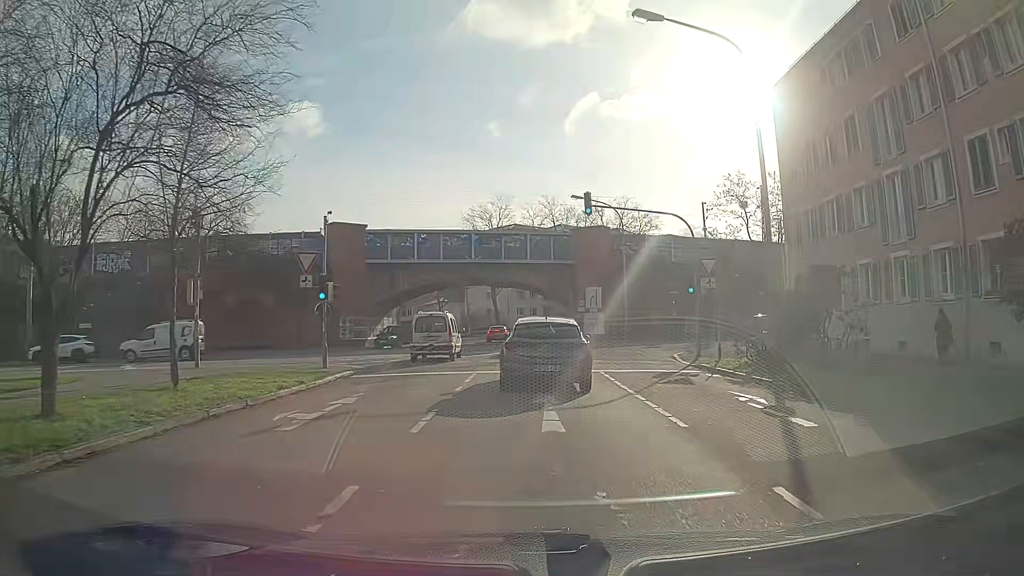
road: primary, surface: asphalt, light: Day
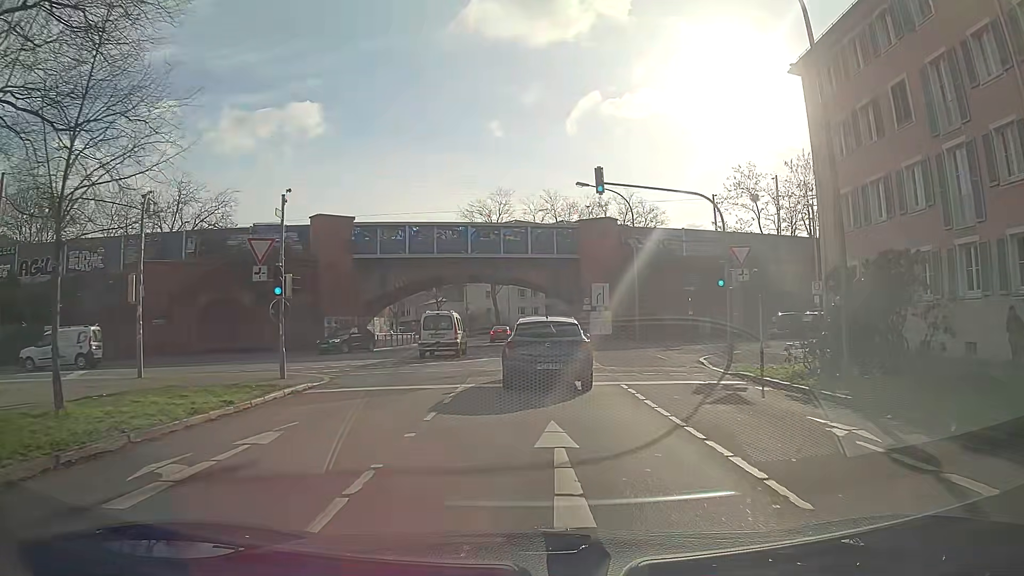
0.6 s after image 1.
(0.0, +4.1) m; 0°
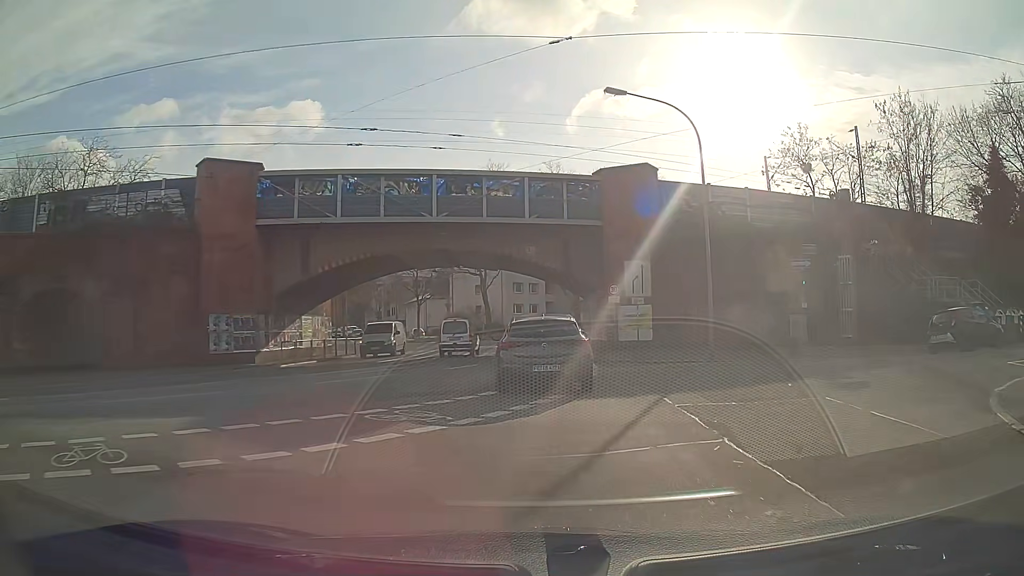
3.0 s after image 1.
(-0.2, +17.1) m; 0°
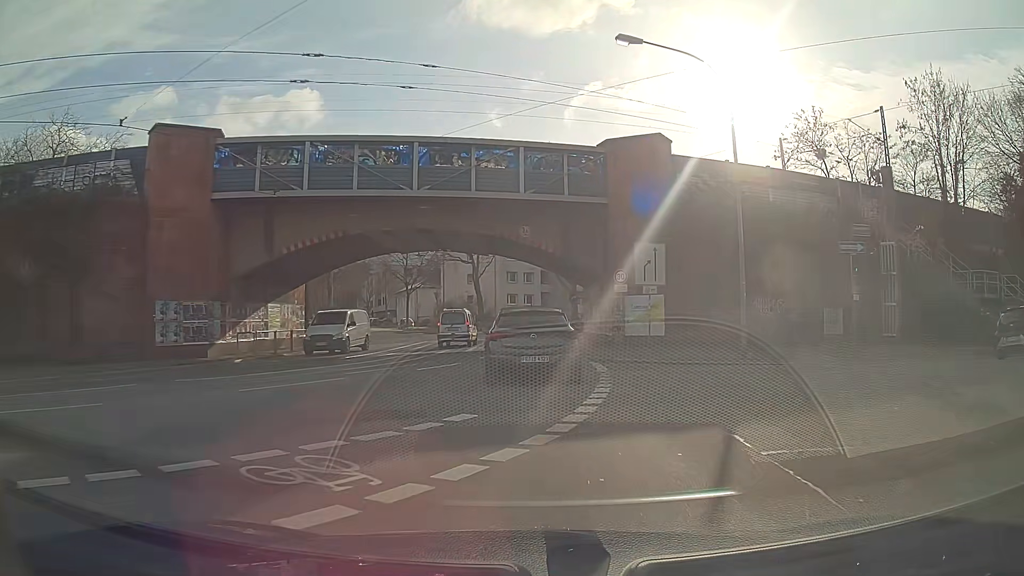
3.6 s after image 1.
(0.0, +4.2) m; 0°
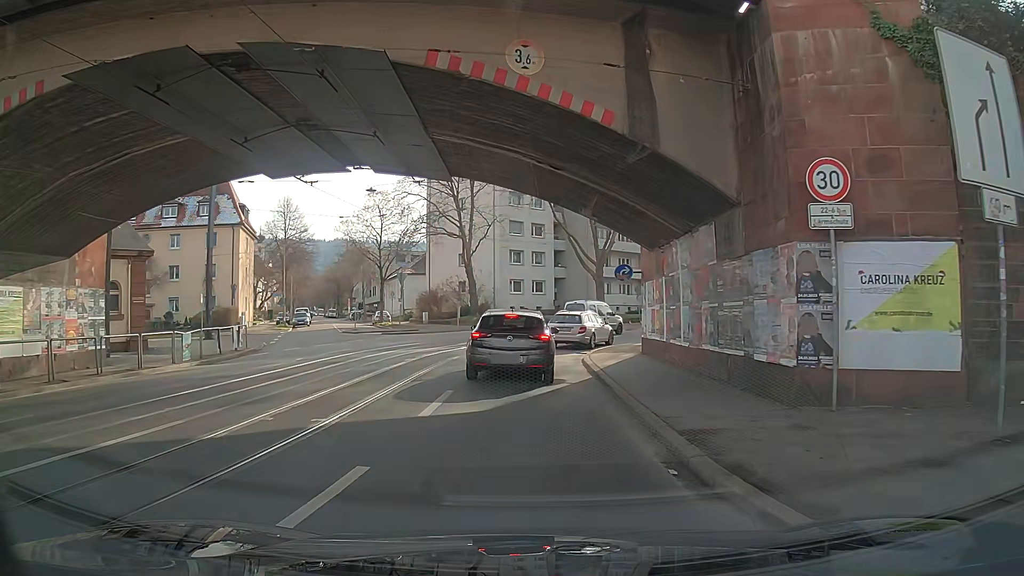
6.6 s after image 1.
(+0.1, +20.1) m; -1°
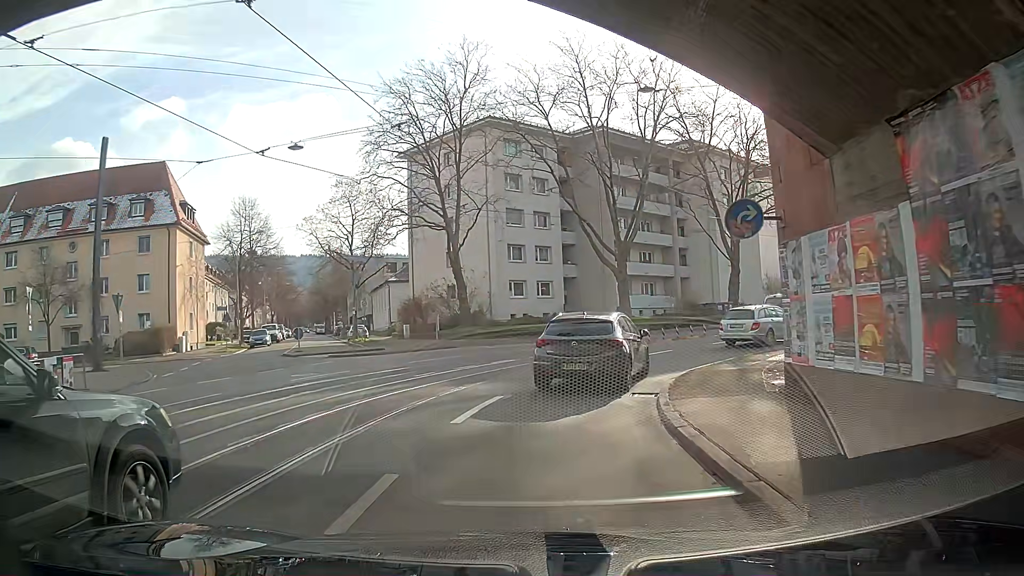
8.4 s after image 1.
(0.0, +12.1) m; +1°
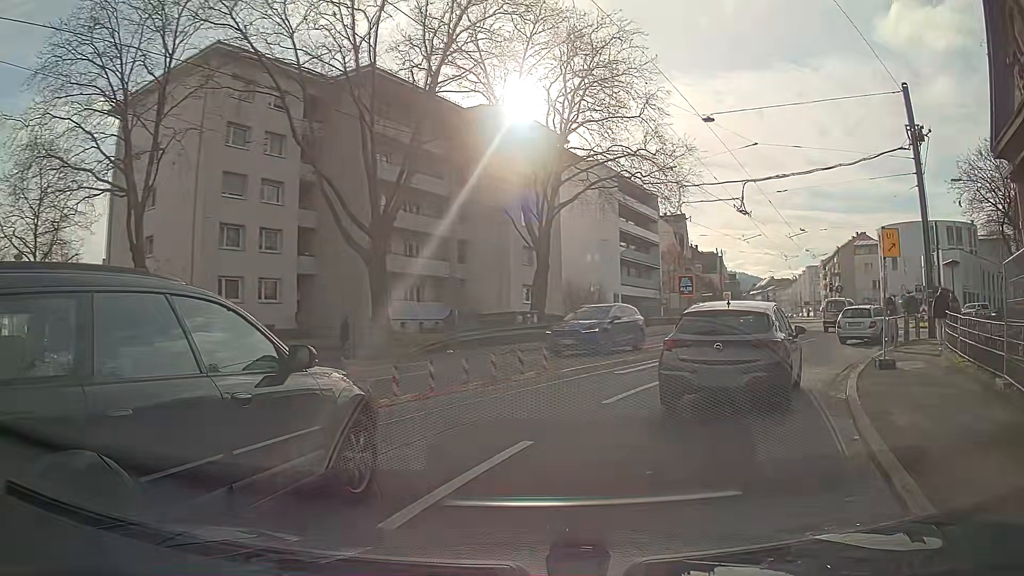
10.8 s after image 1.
(+2.4, +16.0) m; +24°
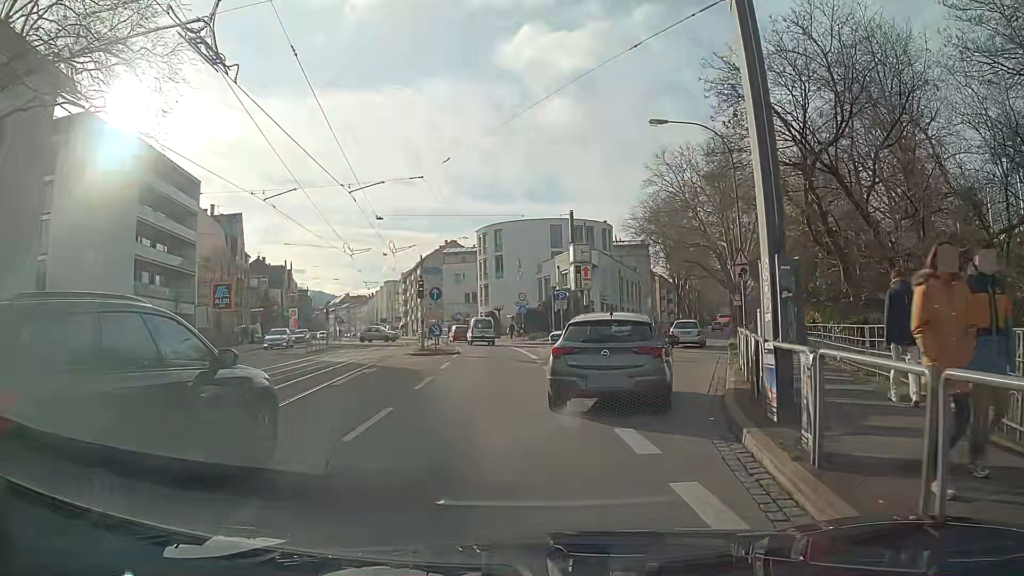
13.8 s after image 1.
(+6.3, +17.9) m; +33°
(+1, +10) (+3, +20) (+5, +29) (+8, +39) (+10, +49) (+13, +58) (+15, +68) (+18, +78) (+20, +88) (+23, +97) m
